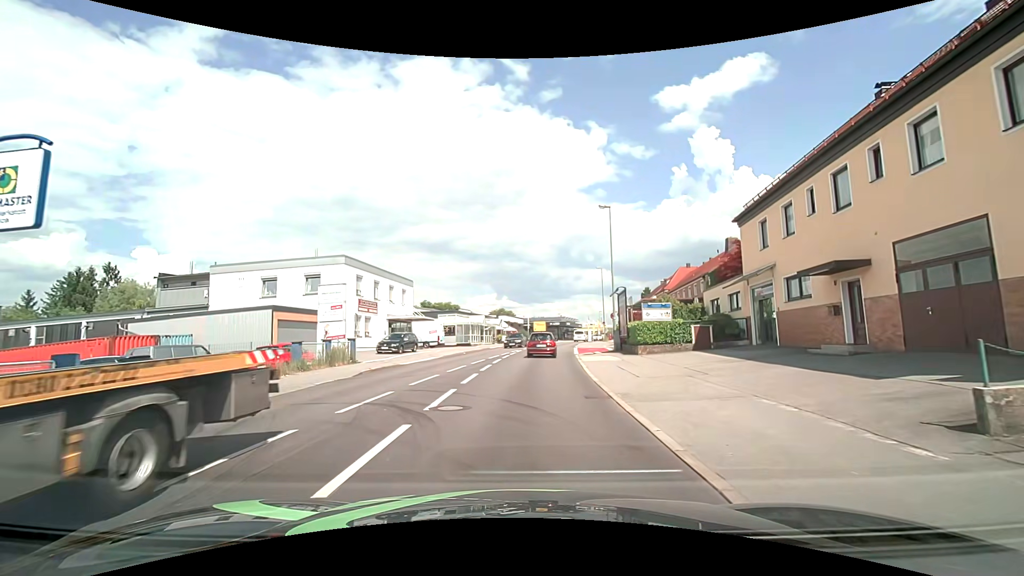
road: tertiary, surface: asphalt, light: Day
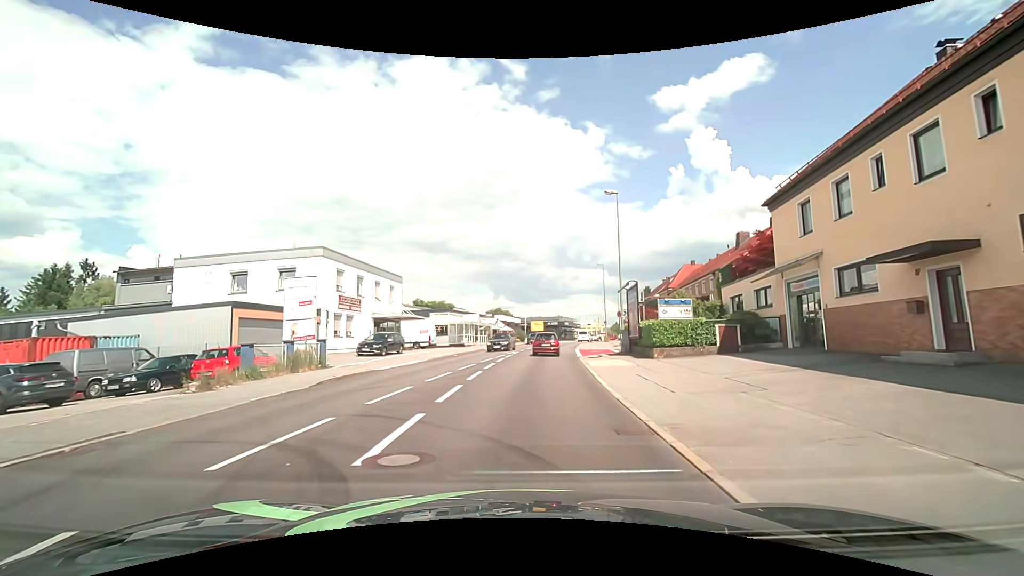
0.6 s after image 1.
(0.0, +3.7) m; 0°
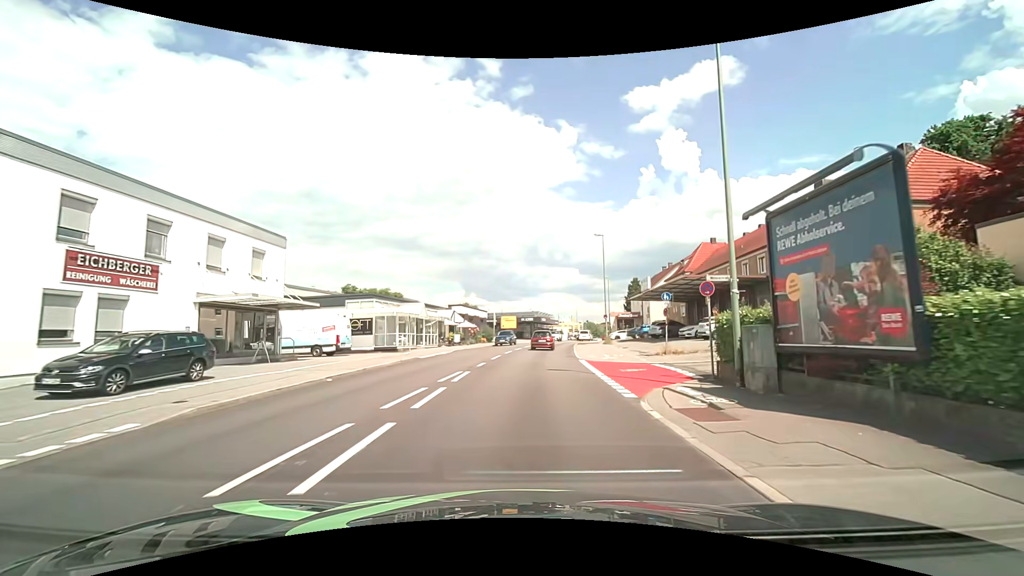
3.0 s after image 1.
(+0.6, +19.6) m; +4°
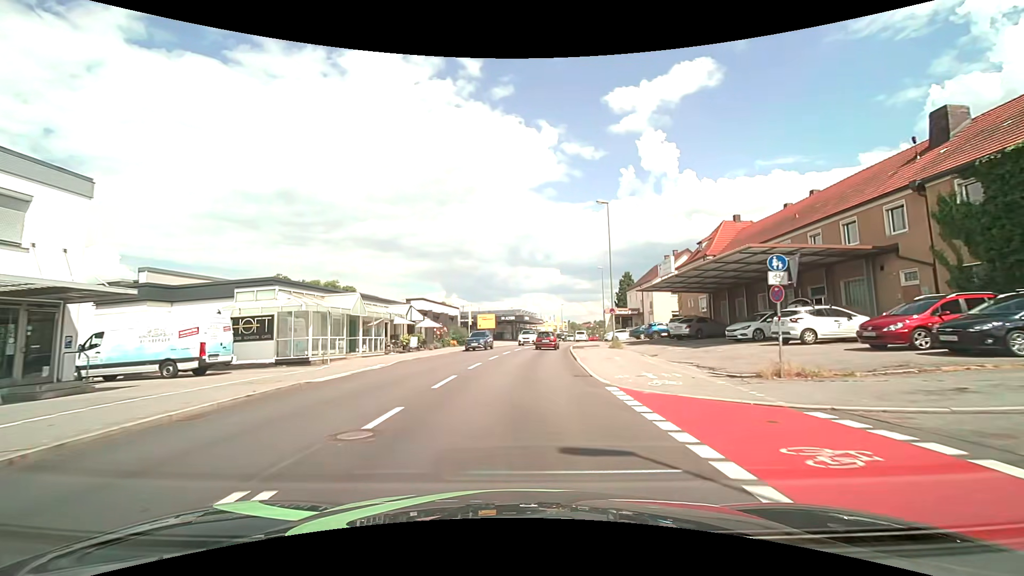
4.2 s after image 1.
(+0.3, +12.1) m; +2°
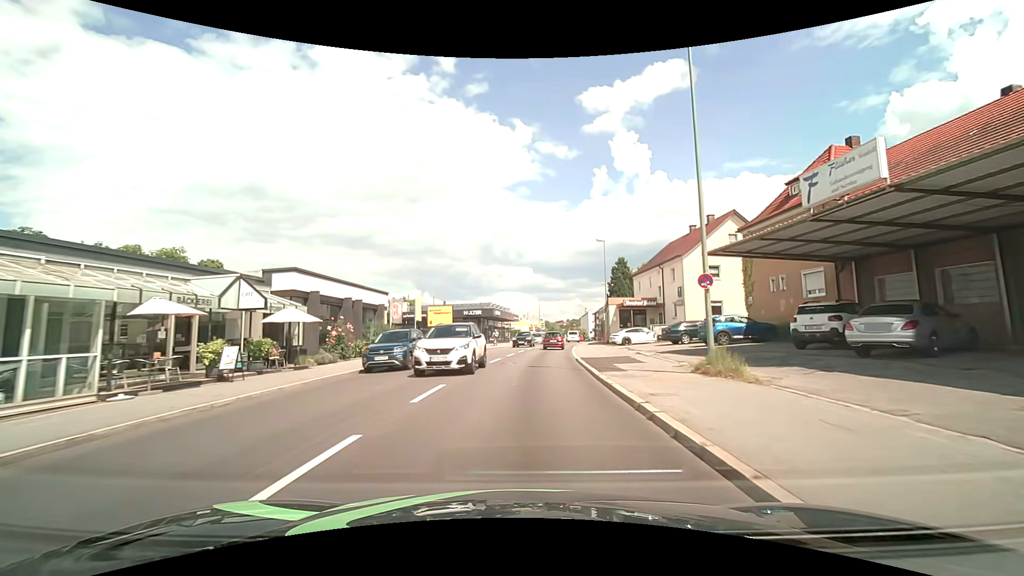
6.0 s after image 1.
(+0.5, +20.7) m; +4°
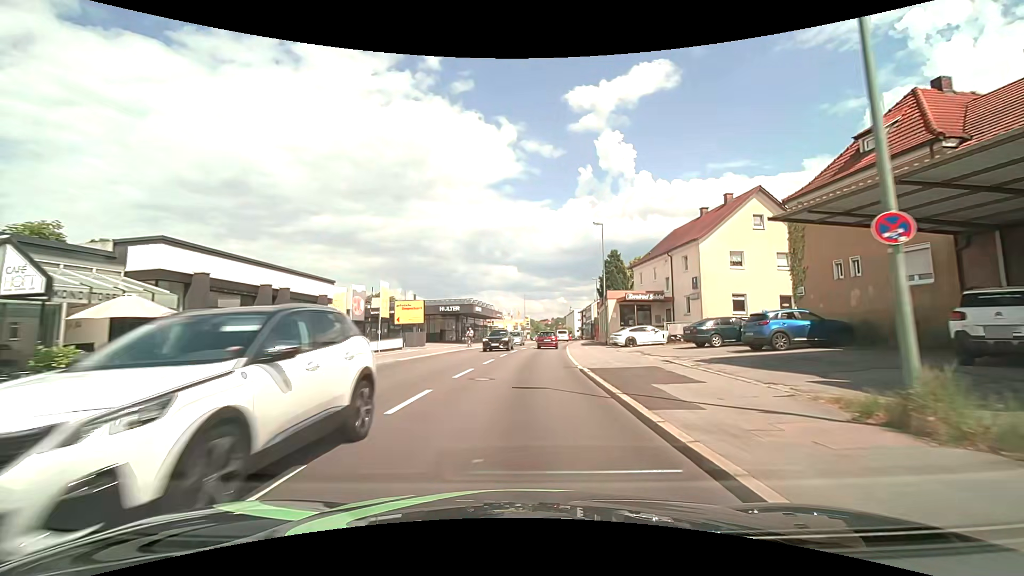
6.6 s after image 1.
(+0.1, +7.4) m; +2°
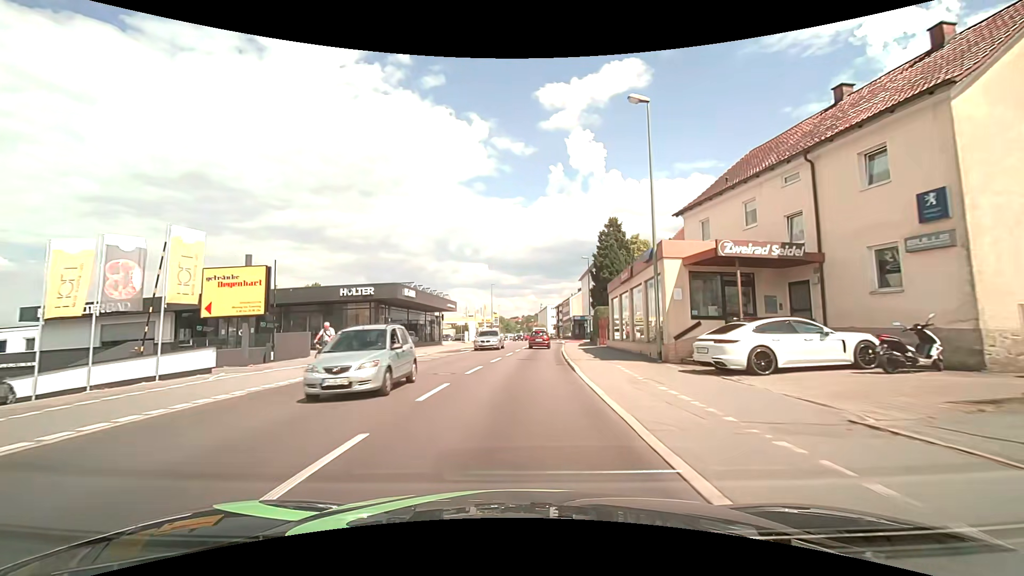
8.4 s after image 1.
(+0.8, +22.5) m; +3°
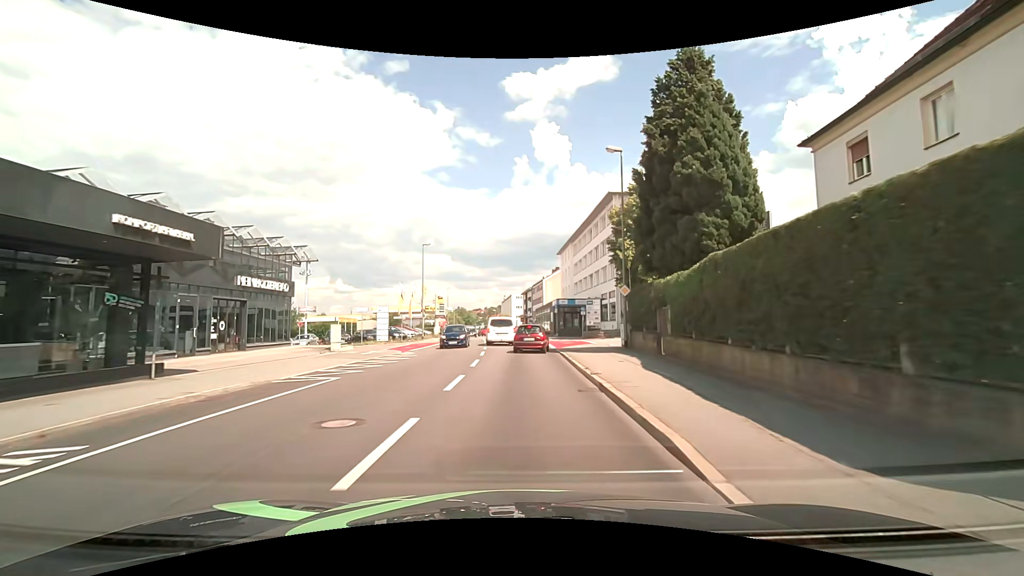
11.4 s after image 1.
(+1.5, +34.9) m; +5°
(0, +10) (0, +20) (+1, +30) (0, +40) (-1, +50) (-2, +60) (-3, +70) (-4, +80) (-4, +90) (-5, +100) m
